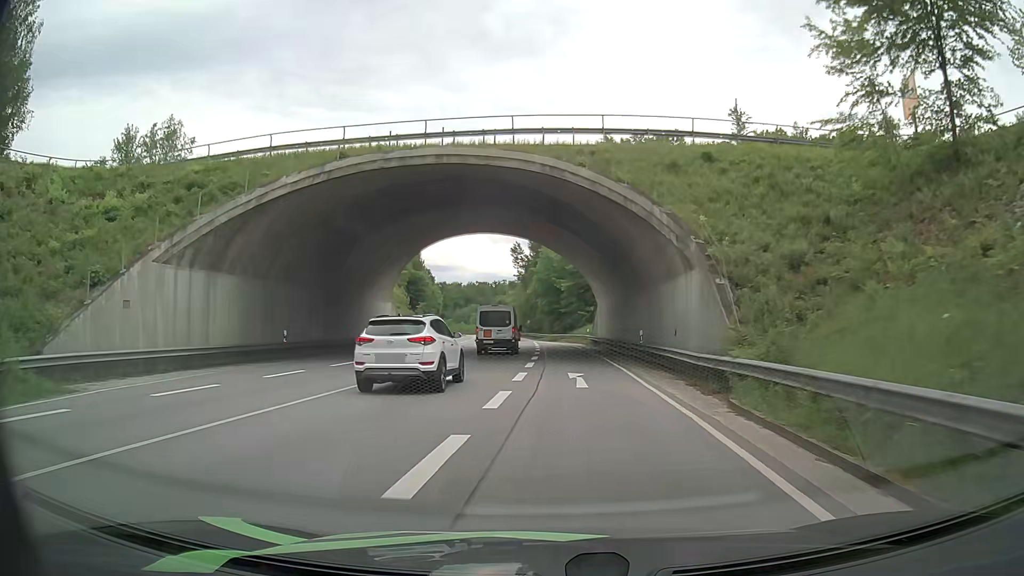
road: primary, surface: asphalt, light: Day
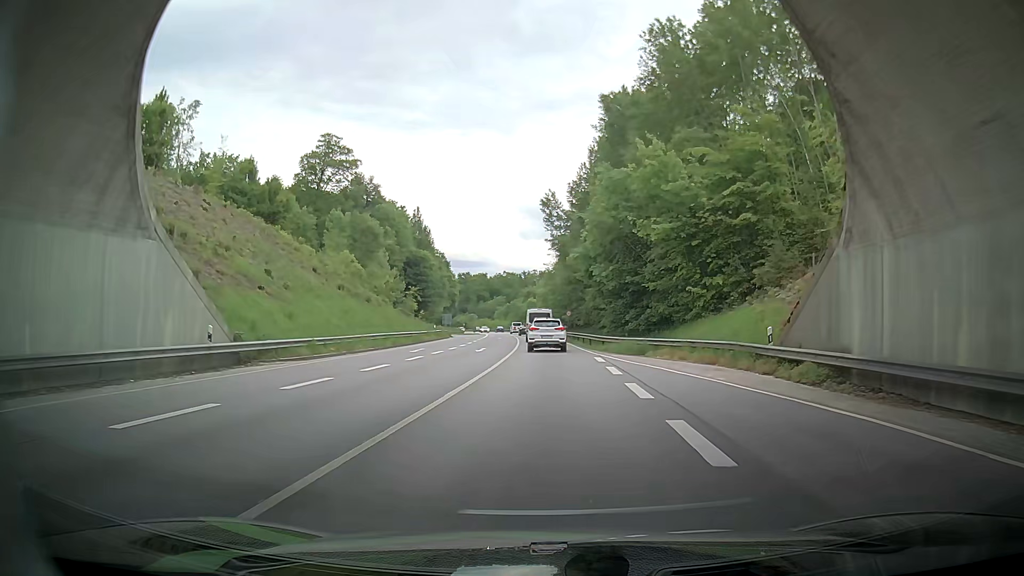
(-2.6, +41.5) m; -6°
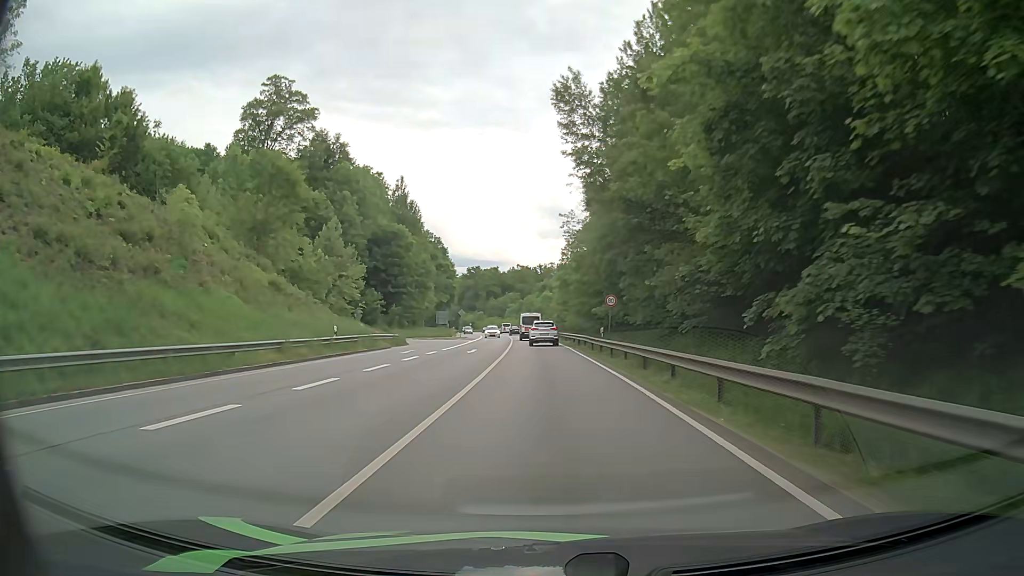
(+1.7, +36.0) m; +2°
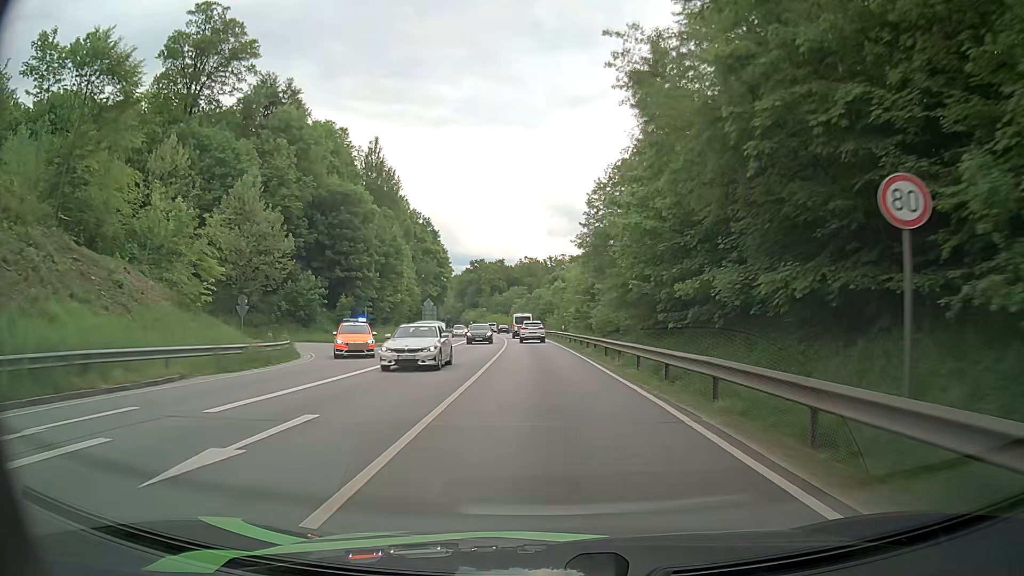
(-0.4, +28.5) m; -1°
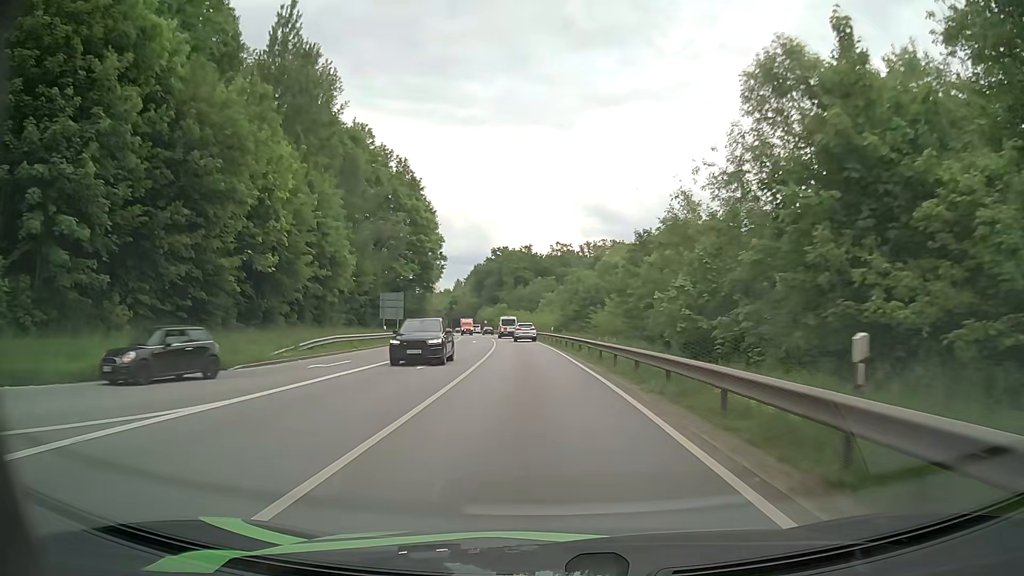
(-1.0, +49.9) m; -3°
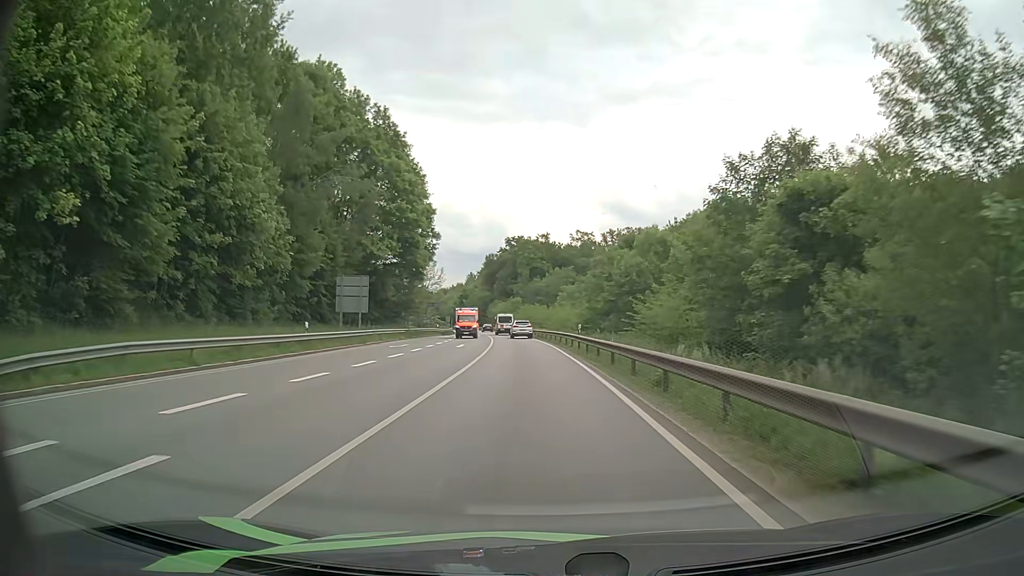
(-0.3, +20.7) m; -2°
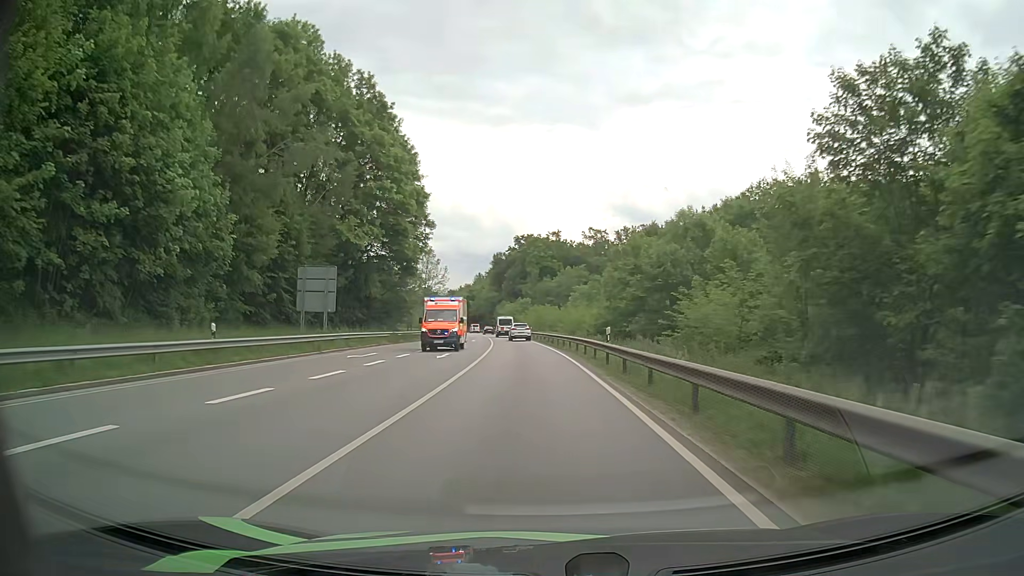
(-0.1, +10.5) m; -1°
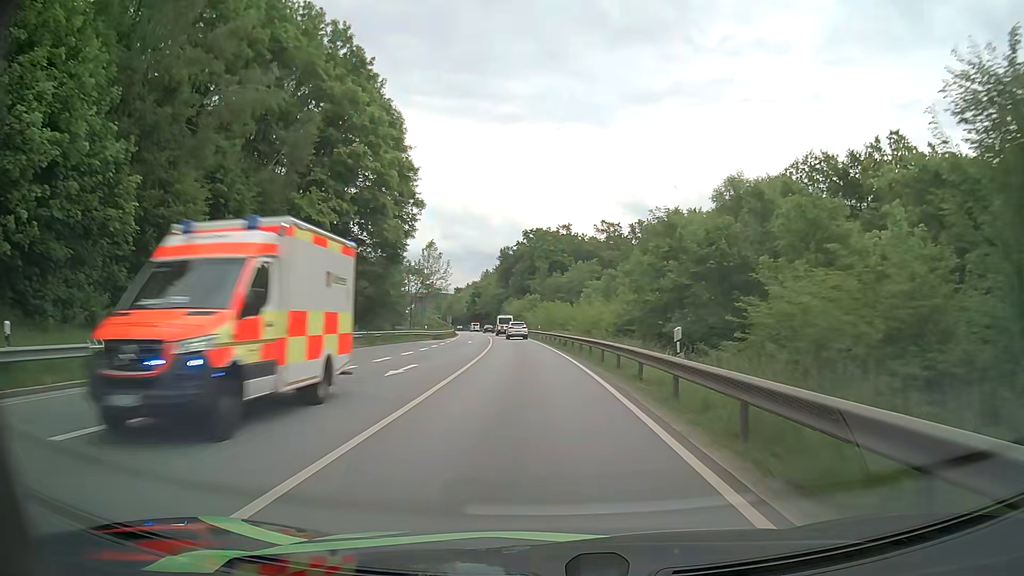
(-0.1, +10.6) m; -1°
(0, +10) (0, +20) (-1, +30) (-1, +40) (-2, +50) (-3, +60) (-4, +70) (-5, +80) (-6, +90) (-7, +100) m
